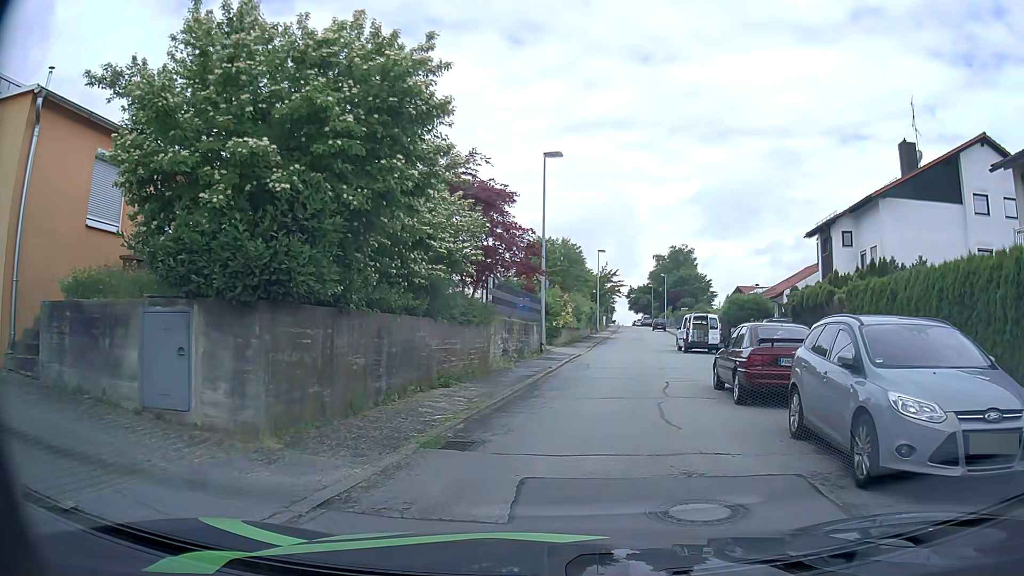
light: Day
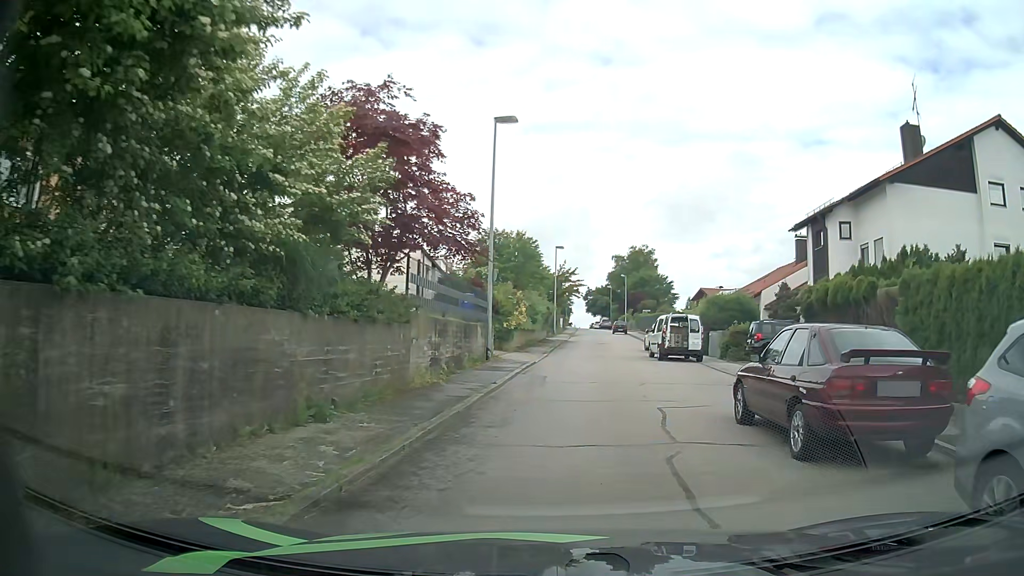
(+0.2, +5.0) m; +5°
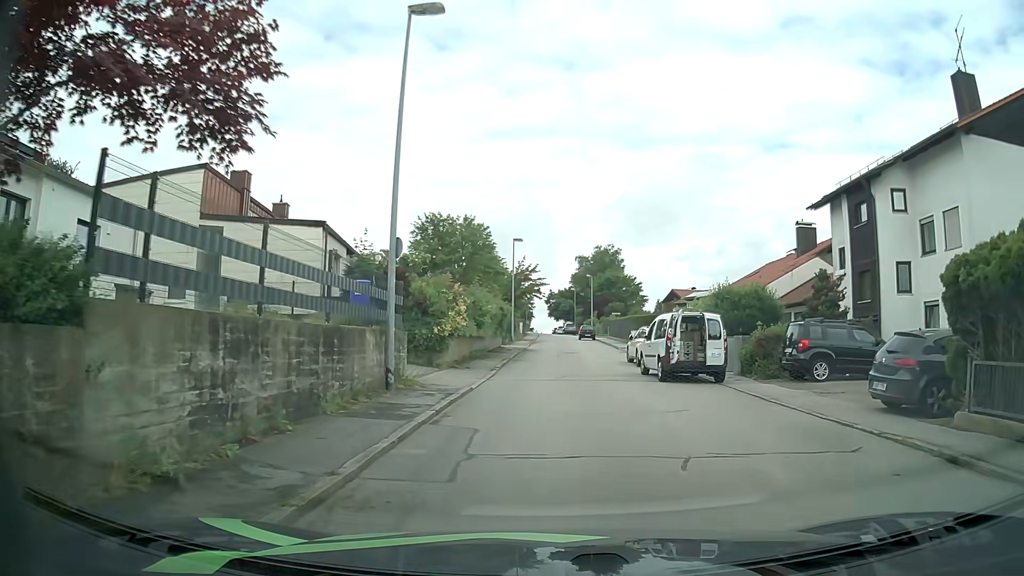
(+0.2, +8.8) m; +3°
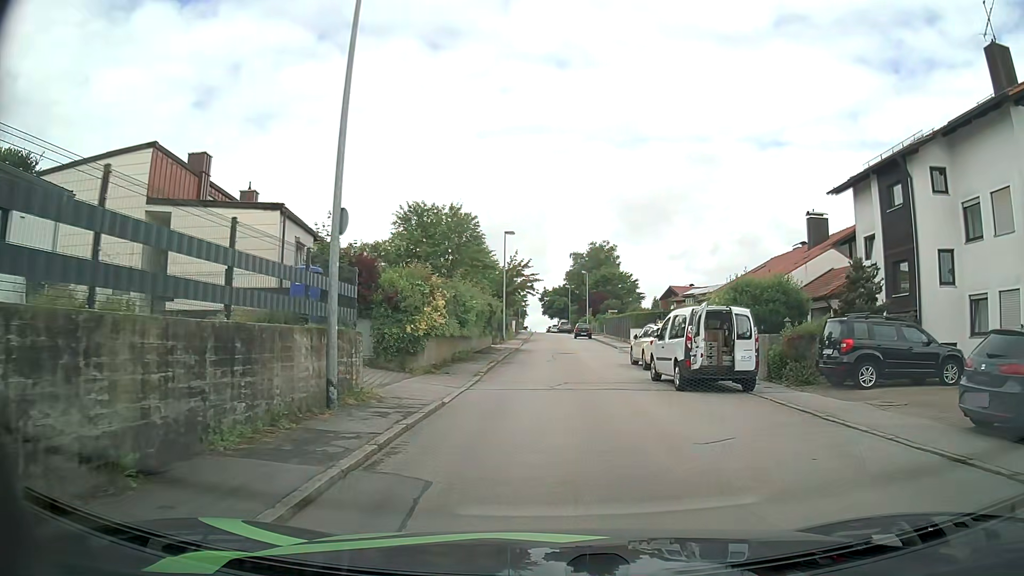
(0.0, +3.2) m; 0°
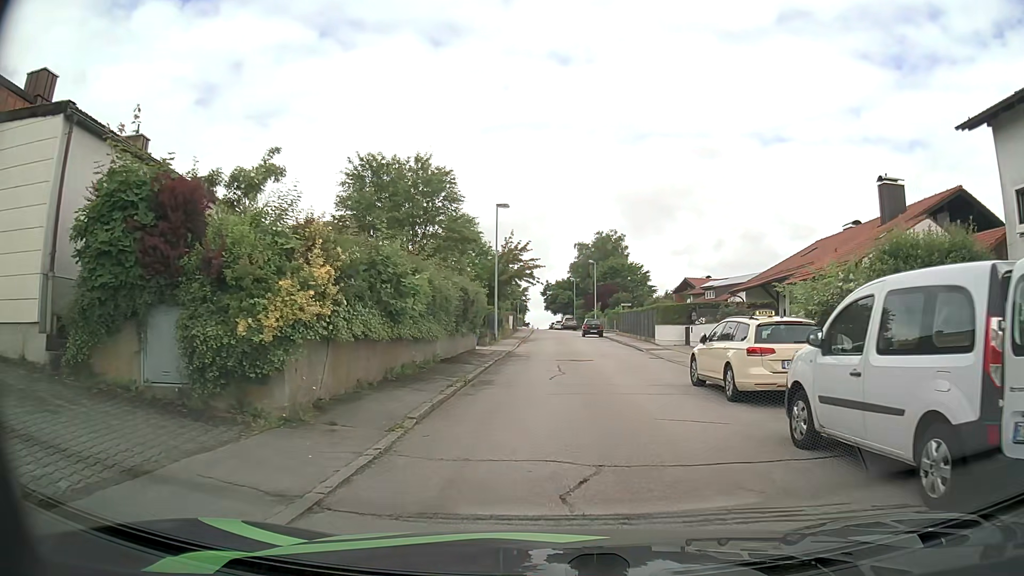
(0.0, +10.1) m; -1°
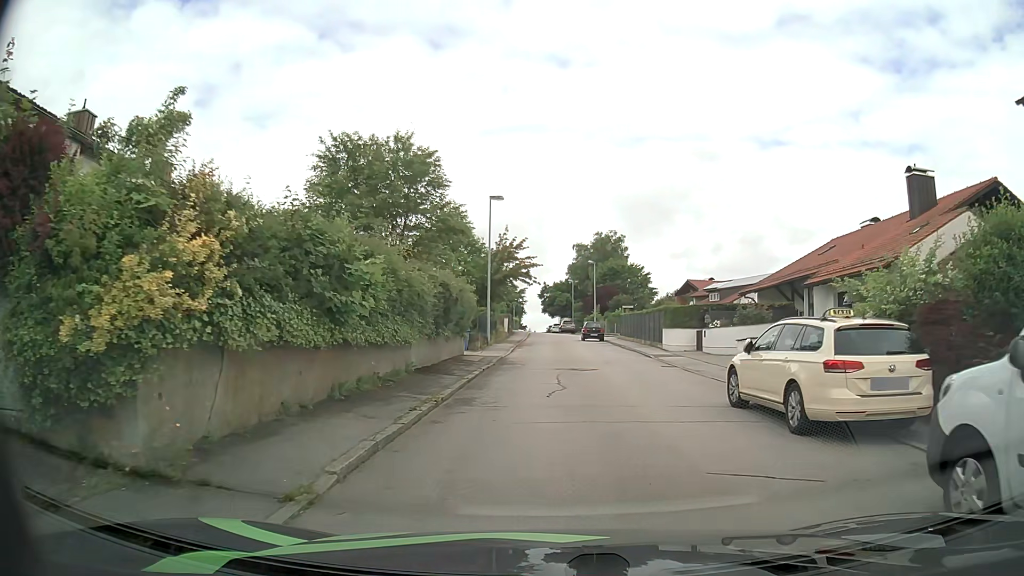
(0.0, +3.3) m; +1°
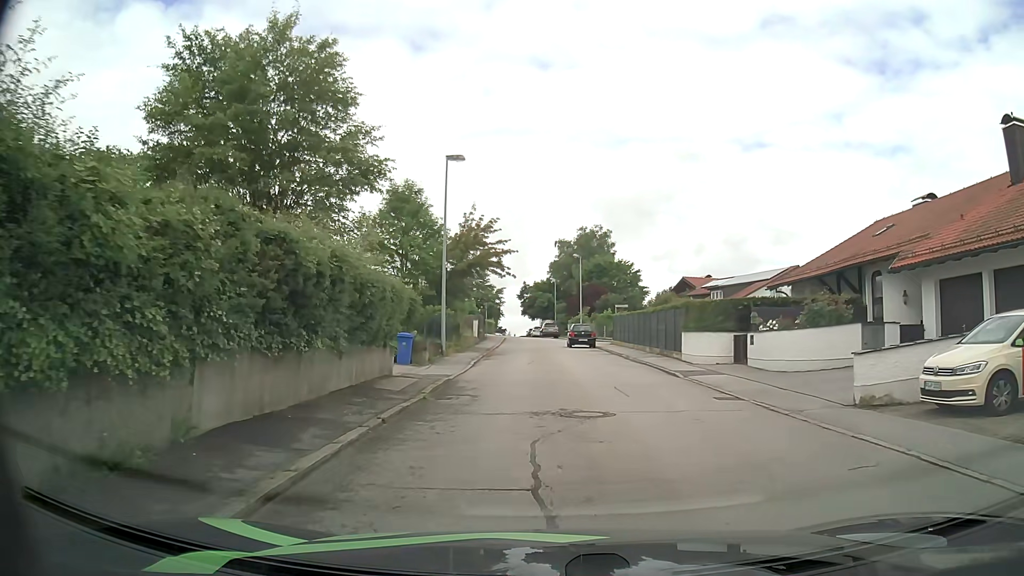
(+0.1, +9.6) m; +1°
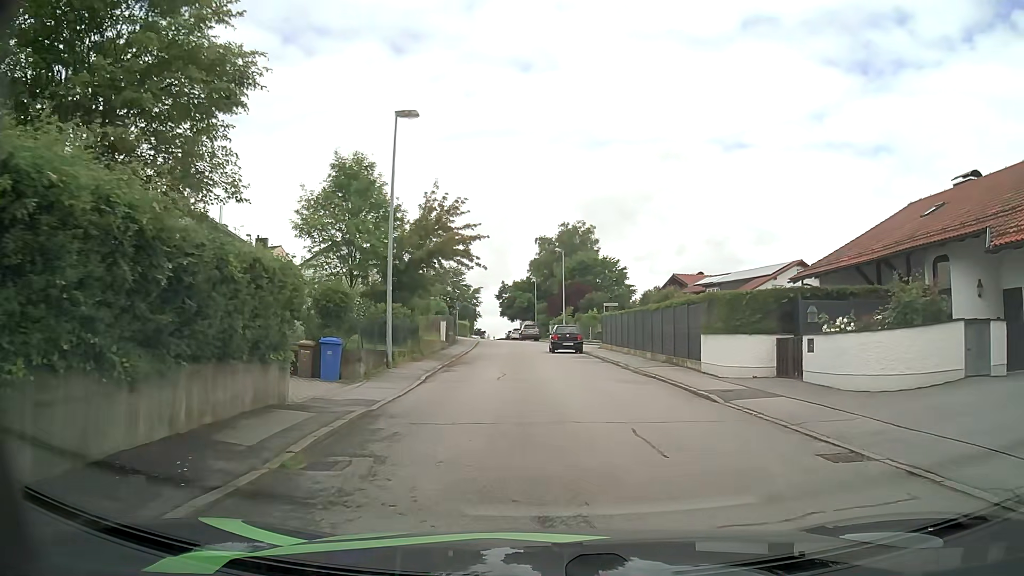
(+0.1, +6.2) m; +2°
